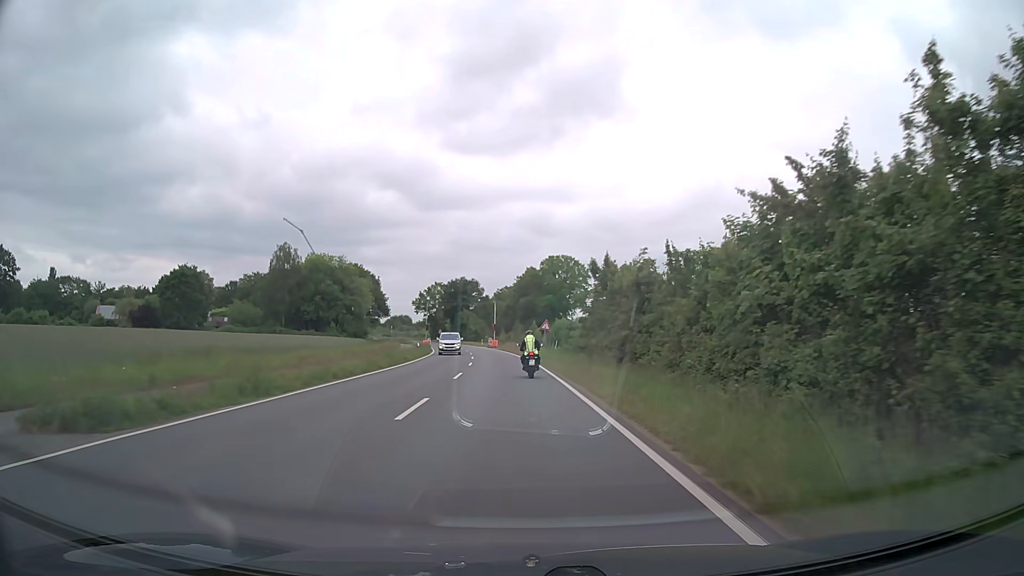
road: secondary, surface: asphalt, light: Day
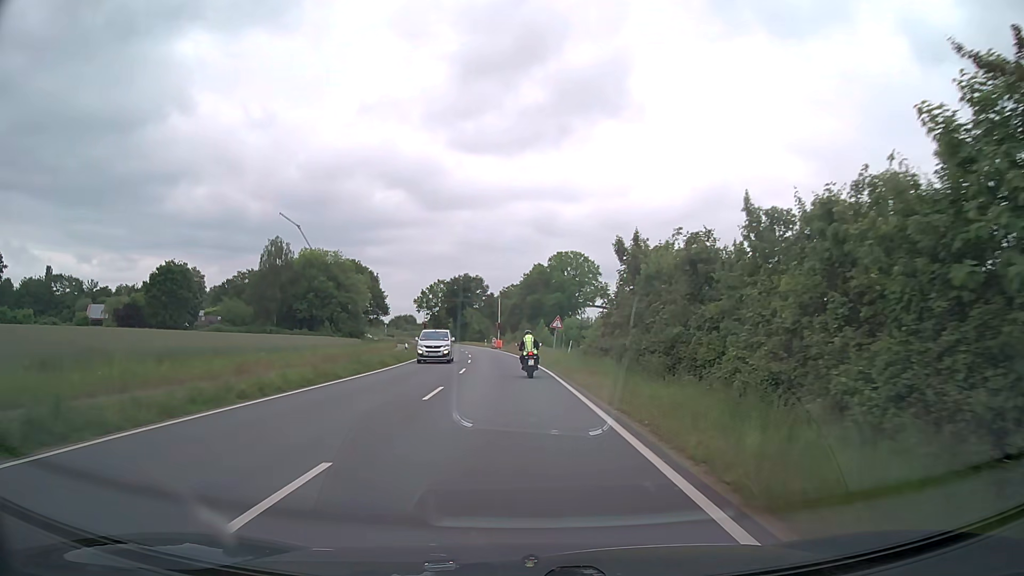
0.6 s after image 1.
(0.0, +8.3) m; -1°
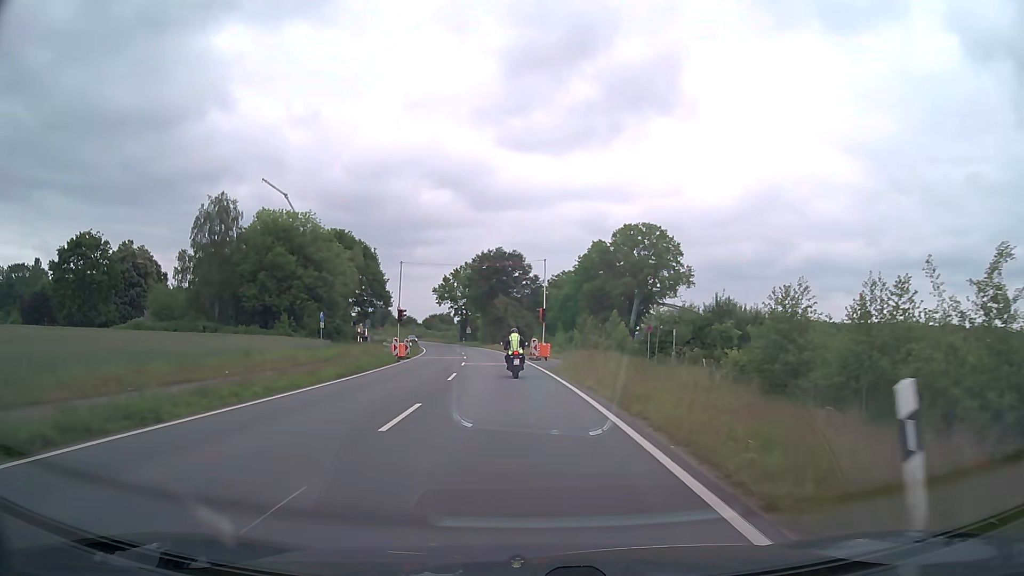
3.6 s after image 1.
(-1.4, +41.7) m; -4°
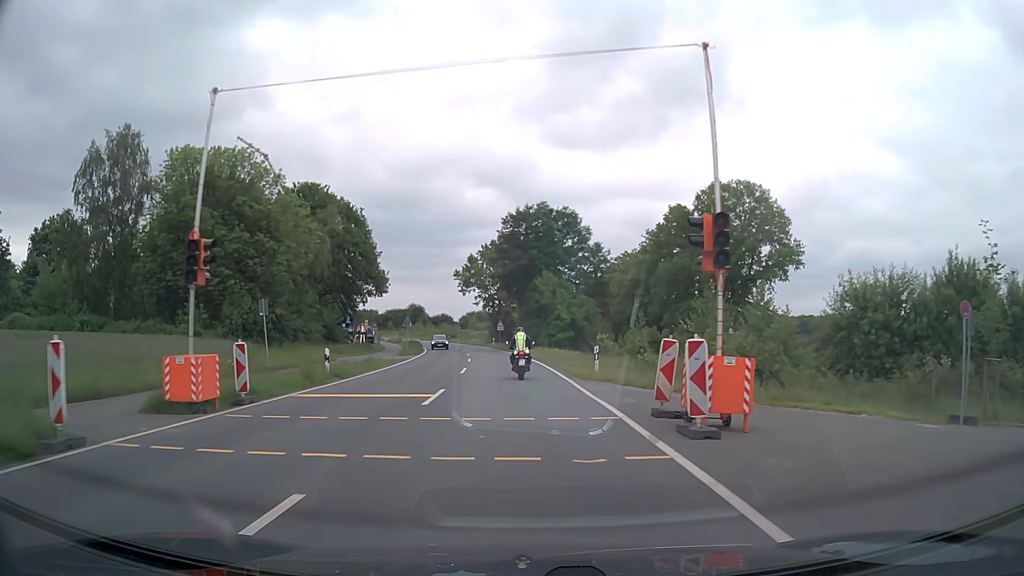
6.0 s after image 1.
(-1.2, +32.8) m; -4°
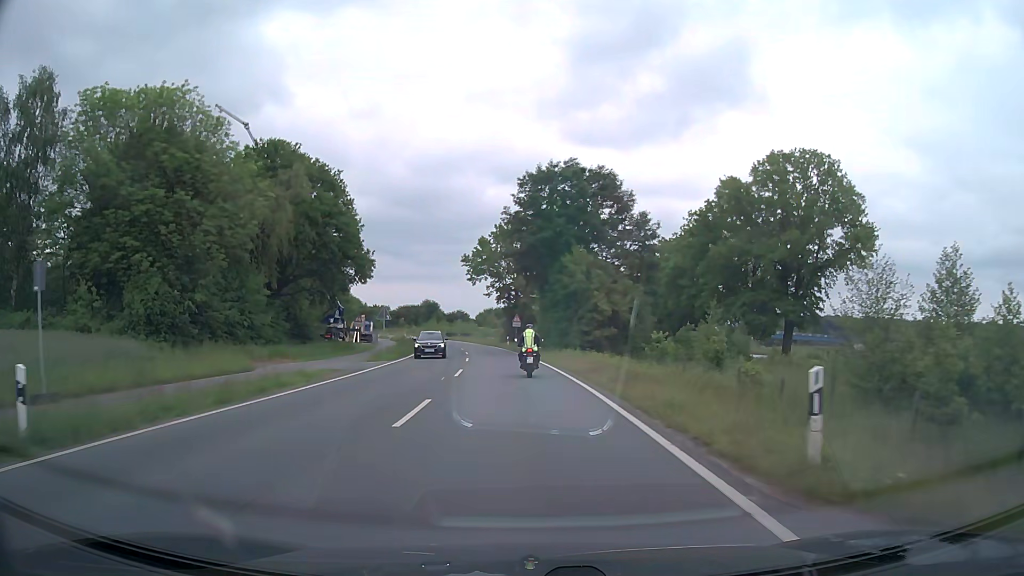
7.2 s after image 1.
(-0.2, +15.9) m; -2°
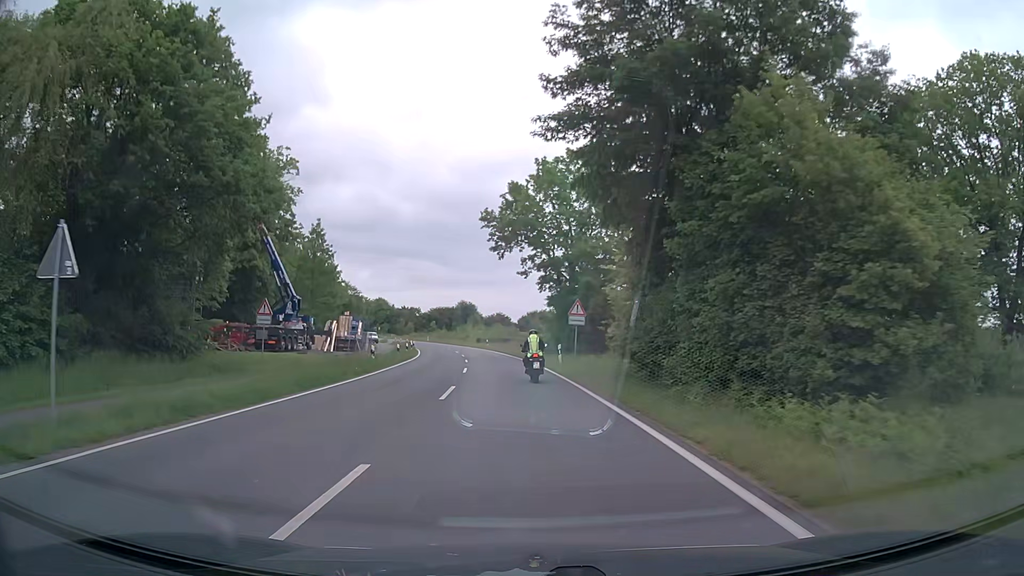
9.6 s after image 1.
(-1.1, +31.3) m; -4°
(0, +10) (0, +20) (-1, +30) (-2, +40) (-3, +50) (-4, +60) (-6, +70) (-7, +80) (-9, +89) (-11, +99) m
